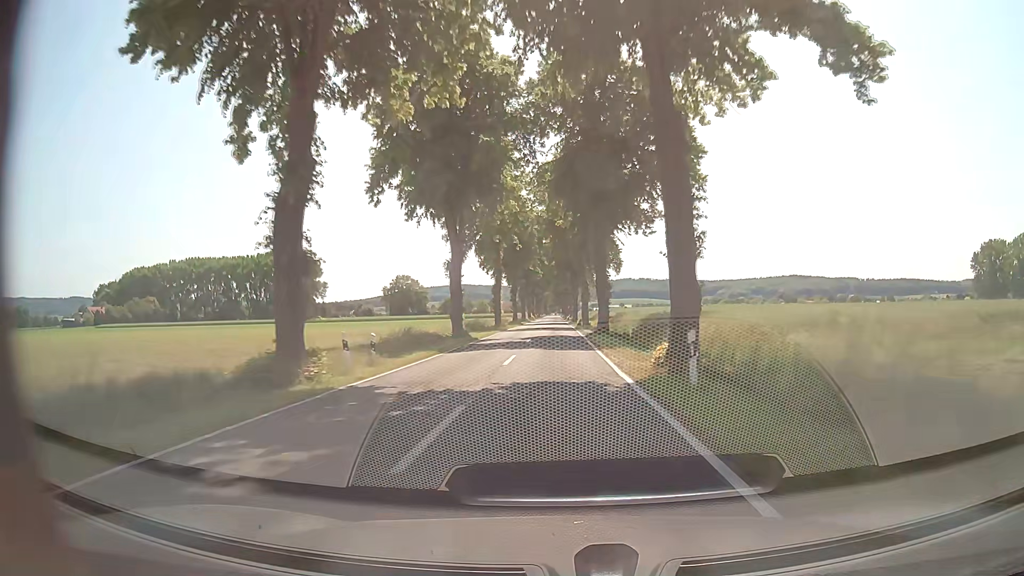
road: tertiary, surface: asphalt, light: Day
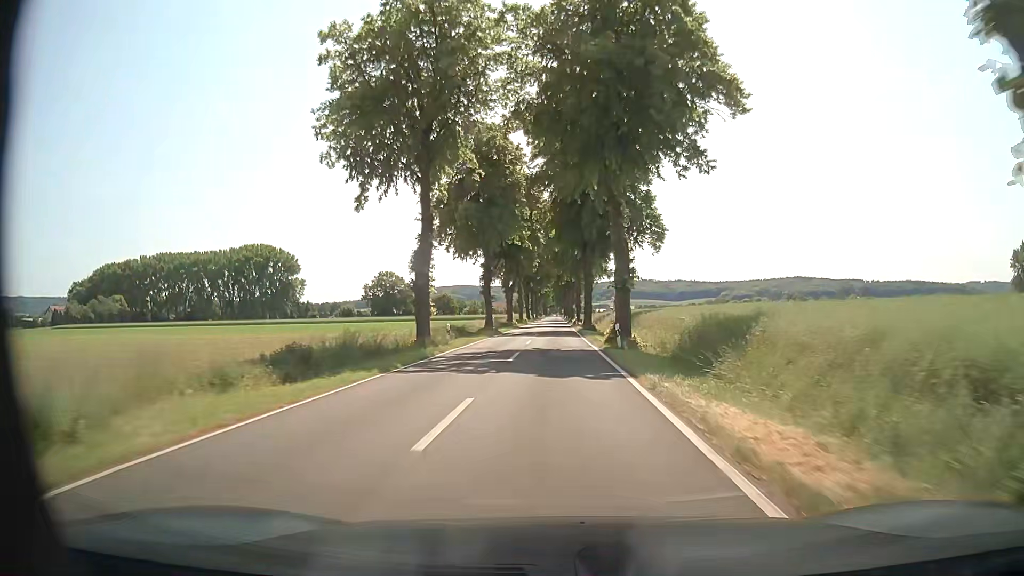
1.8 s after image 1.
(0.0, +35.4) m; 0°
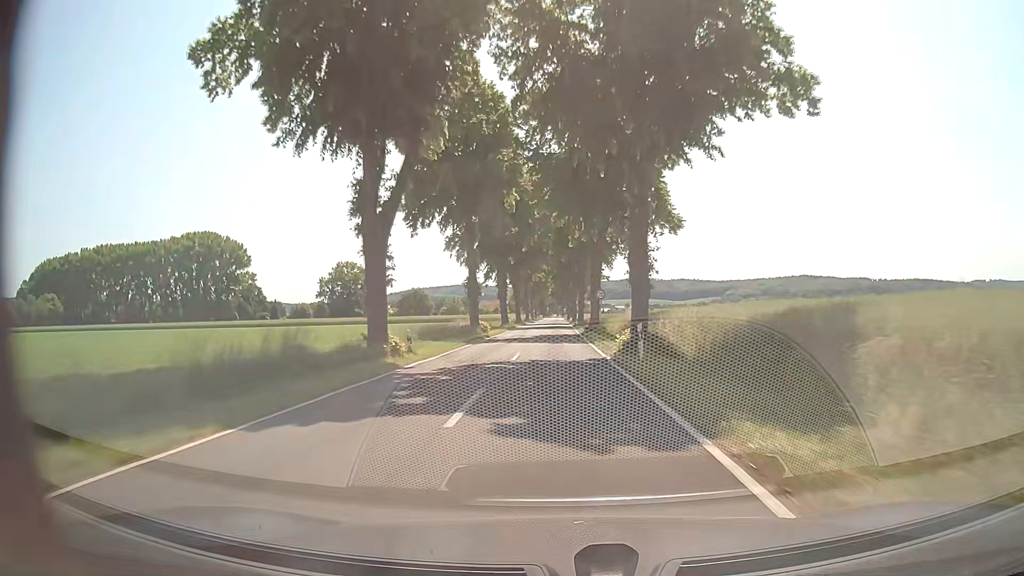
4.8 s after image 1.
(0.0, +59.2) m; 0°
(0, +10) (0, +20) (0, +30) (0, +40) (0, +50) (0, +60) (0, +70) (0, +80) (0, +90) (0, +100) m
